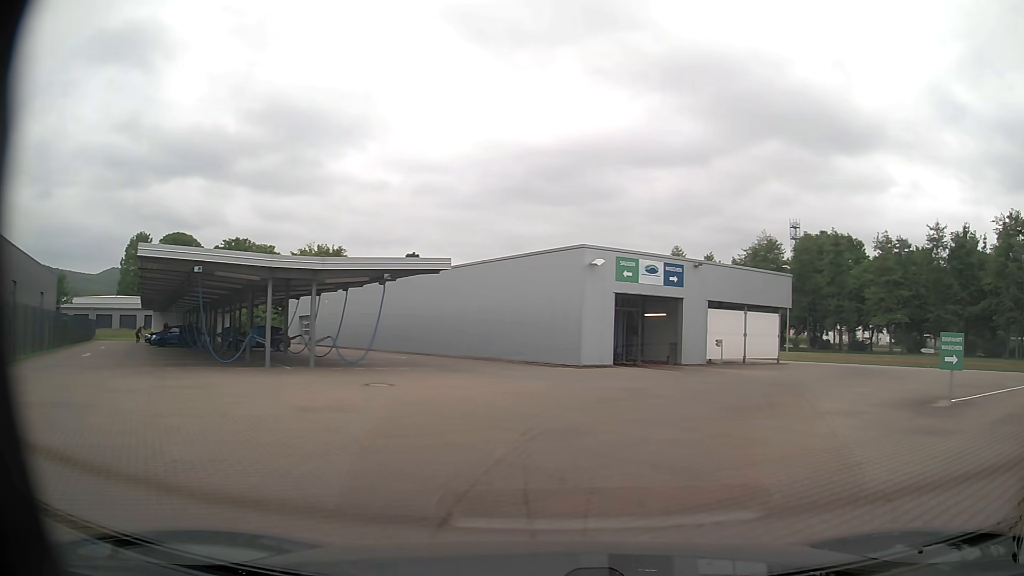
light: Day
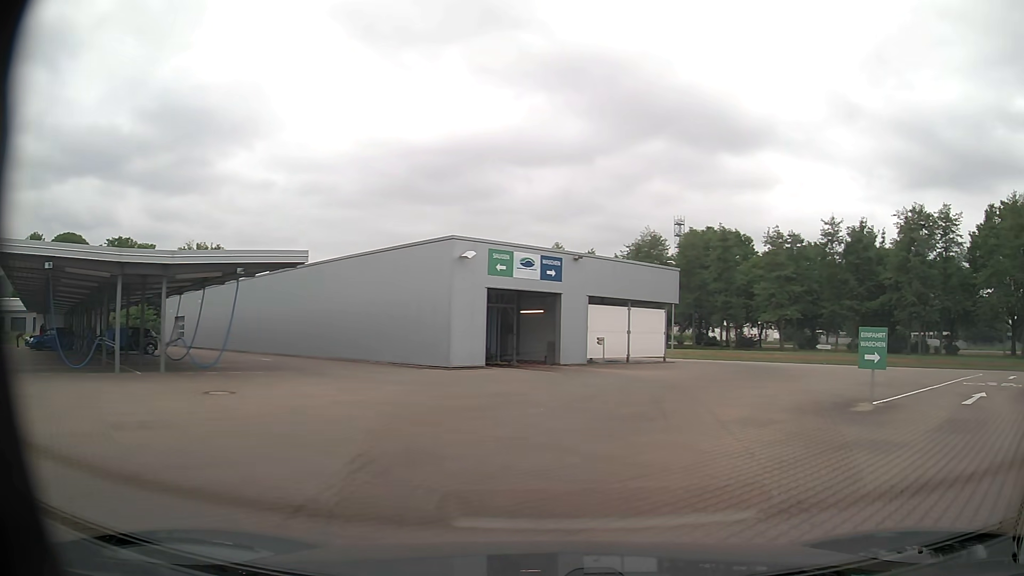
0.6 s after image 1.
(+0.2, +2.1) m; +11°
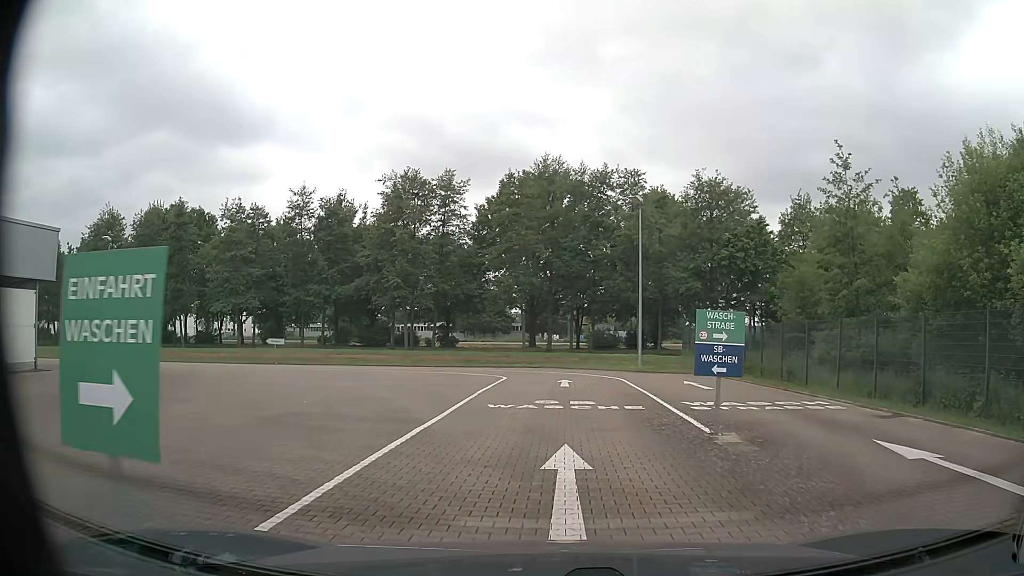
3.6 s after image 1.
(+5.3, +11.0) m; +43°
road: service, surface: paving_stones
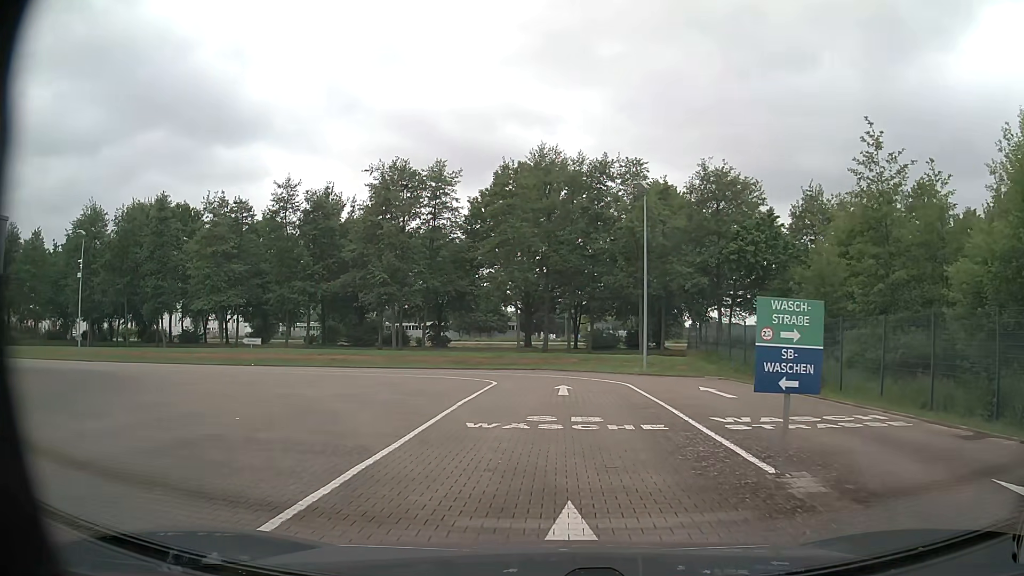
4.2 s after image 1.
(0.0, +3.0) m; +1°
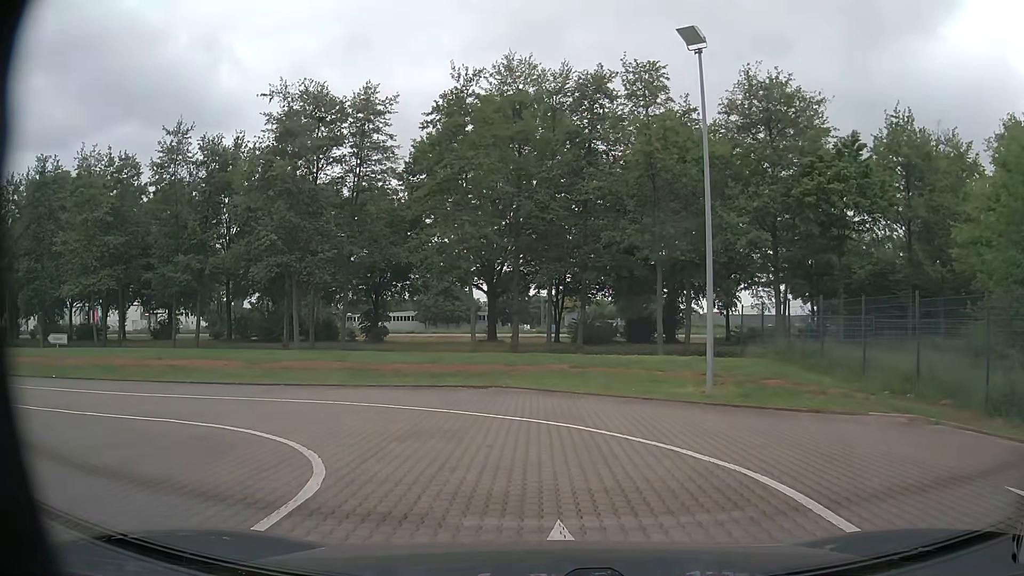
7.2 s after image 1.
(0.0, +15.5) m; +2°
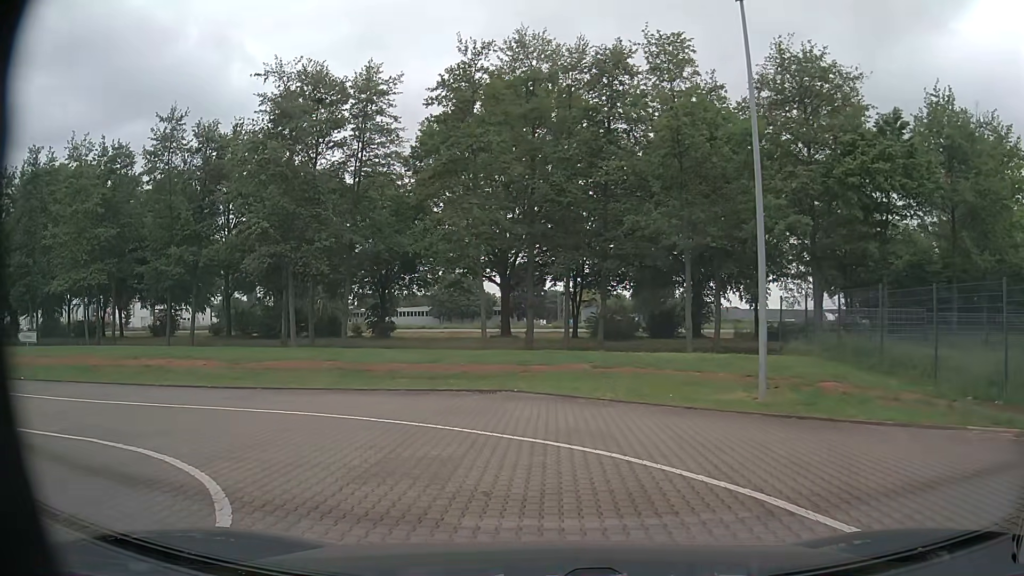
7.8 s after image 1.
(0.0, +2.6) m; -1°
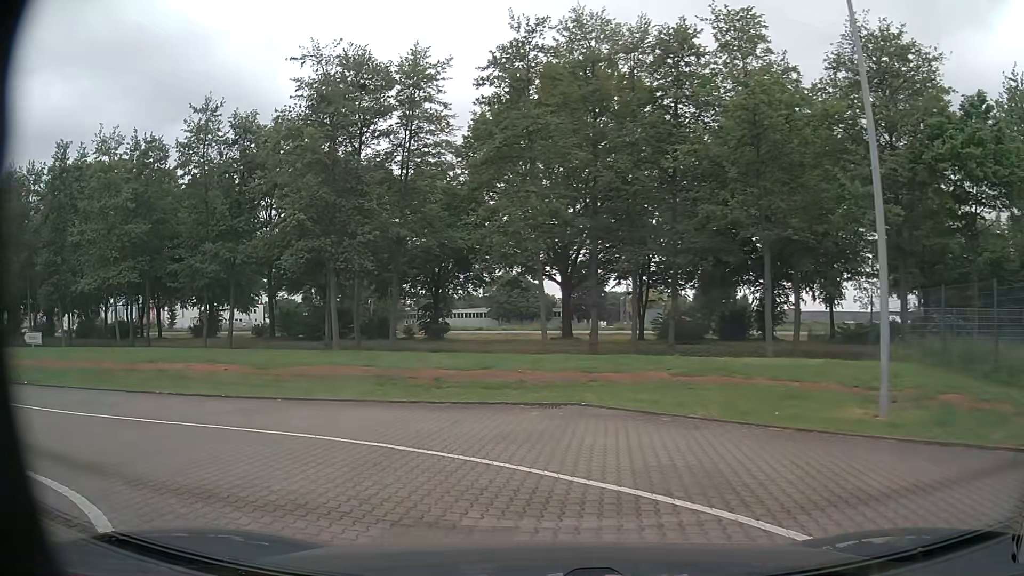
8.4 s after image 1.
(-0.1, +2.5) m; -4°
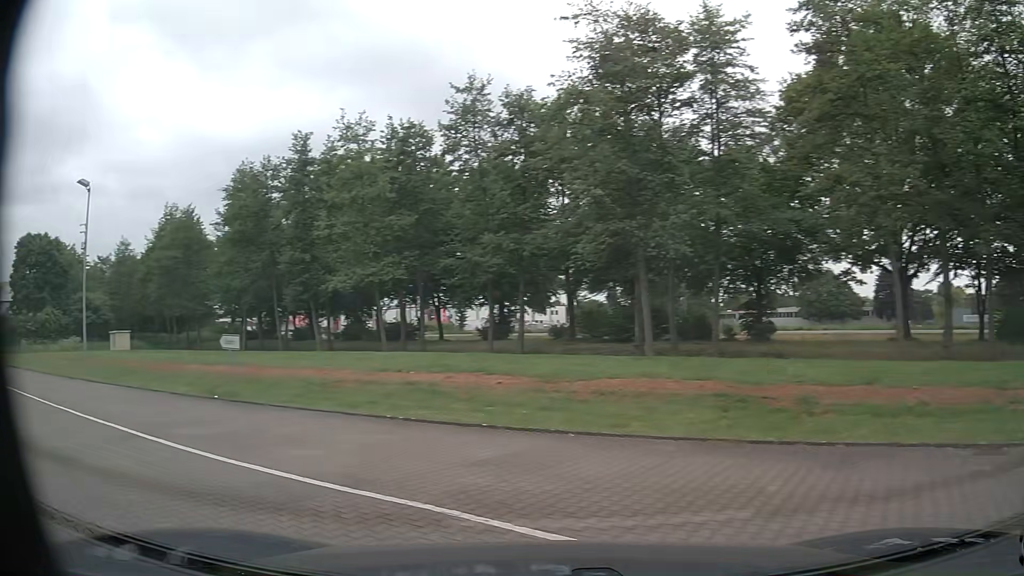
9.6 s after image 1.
(-0.9, +4.8) m; -25°
